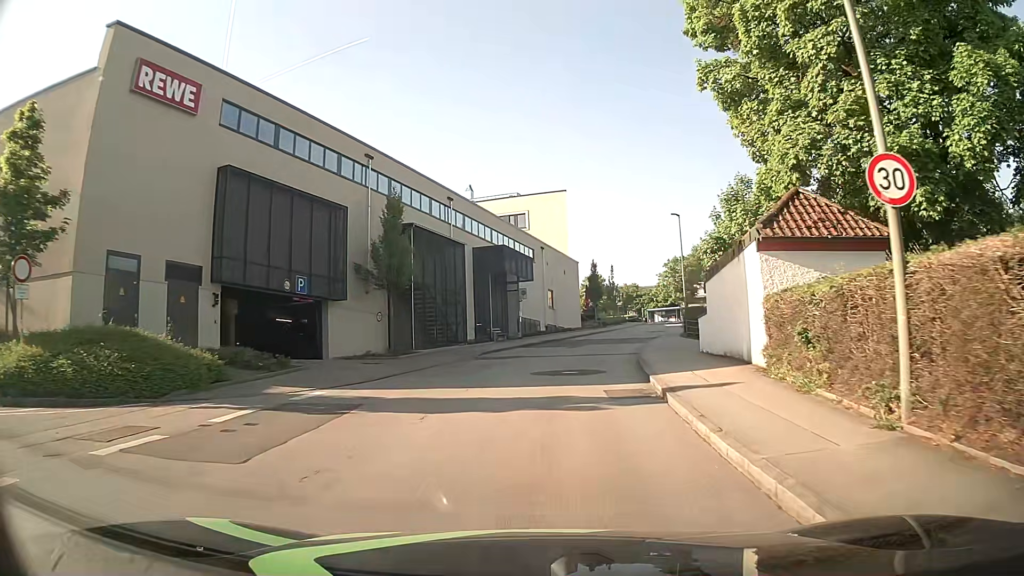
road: unclassified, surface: asphalt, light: Day
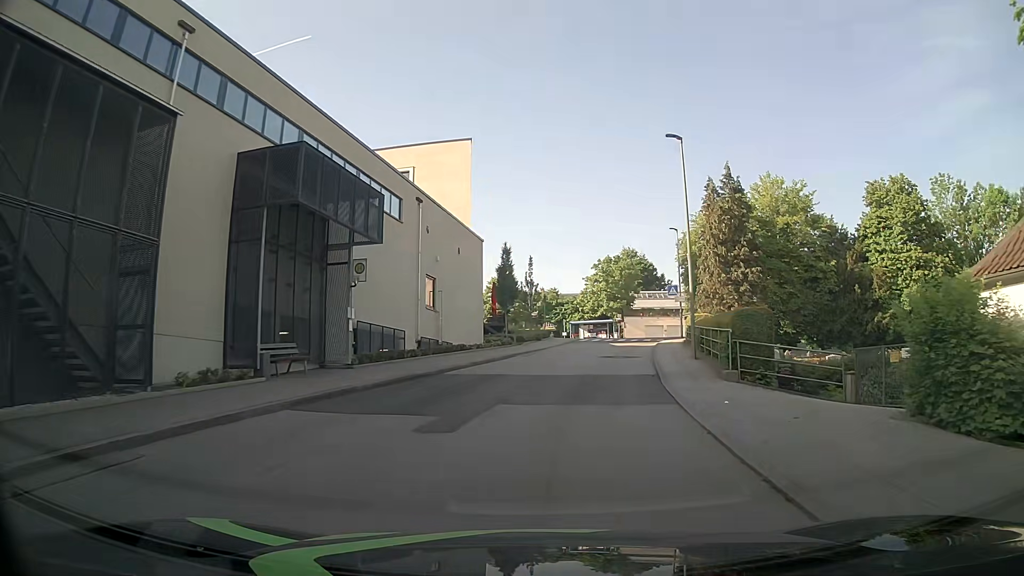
(+1.4, +23.7) m; +9°
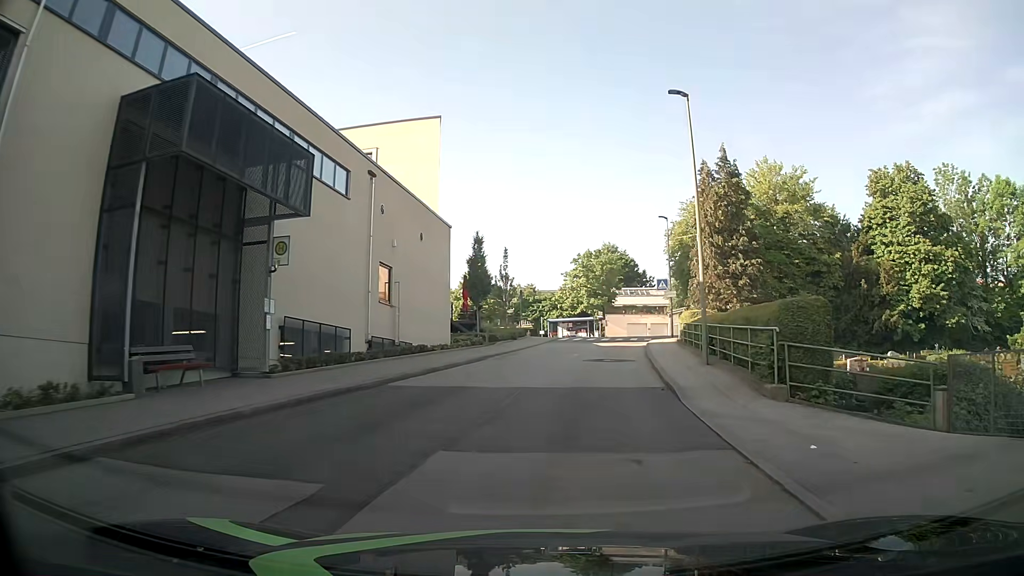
(0.0, +4.7) m; 0°
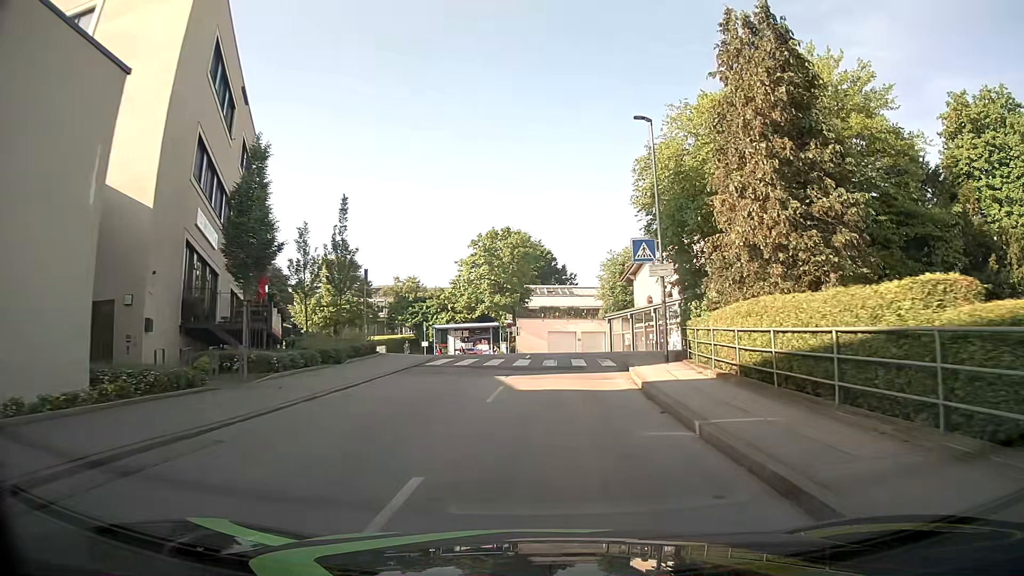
(+2.0, +23.8) m; +8°
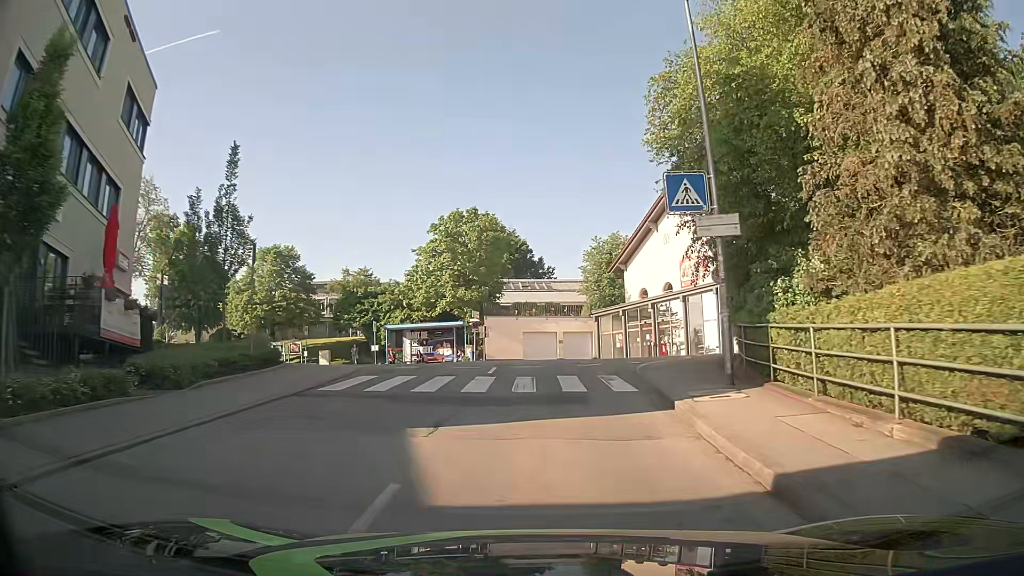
(+0.2, +9.3) m; +2°
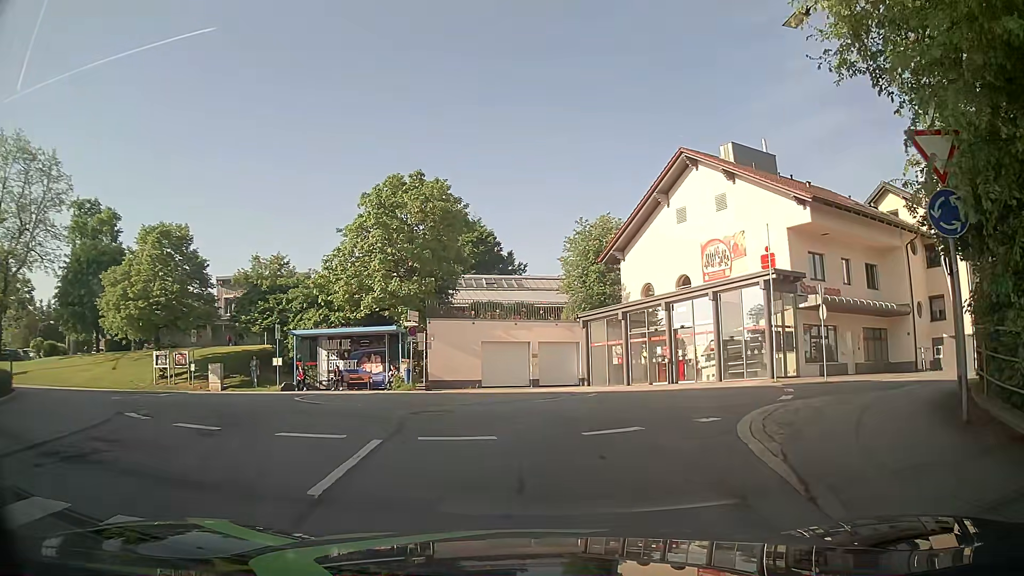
(+0.3, +12.6) m; +2°
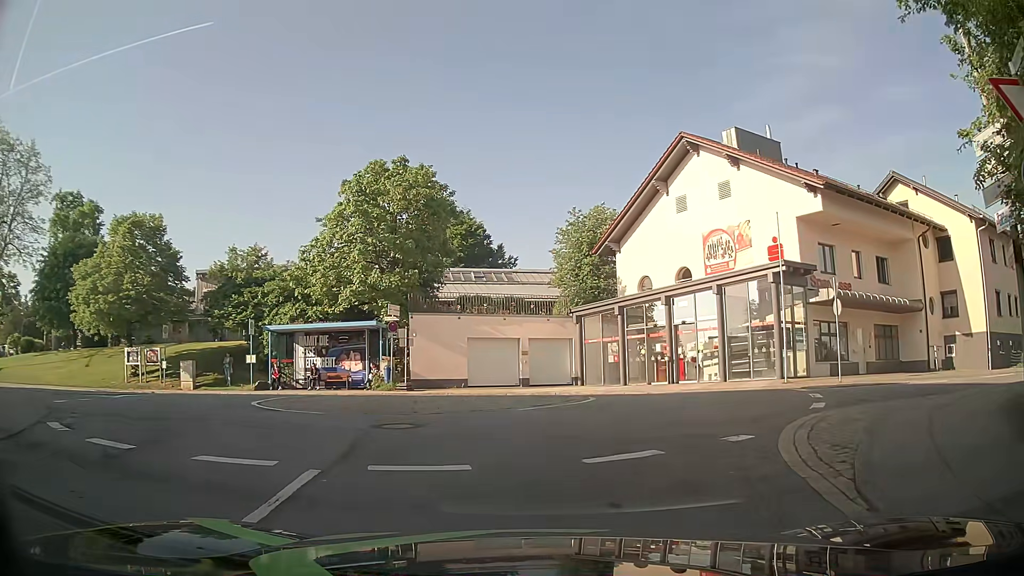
(+0.1, +2.1) m; 0°
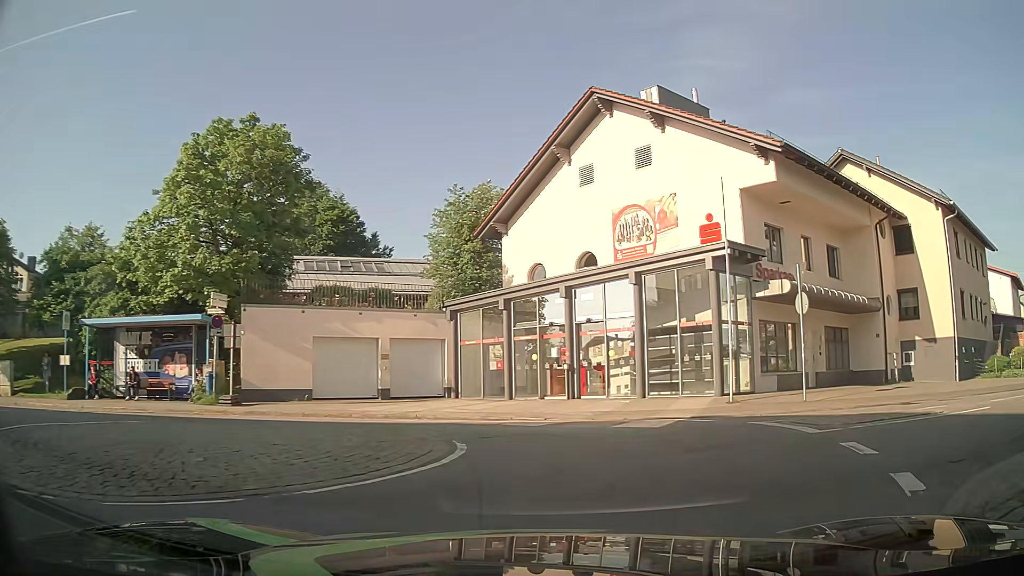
(+0.5, +6.4) m; +11°
